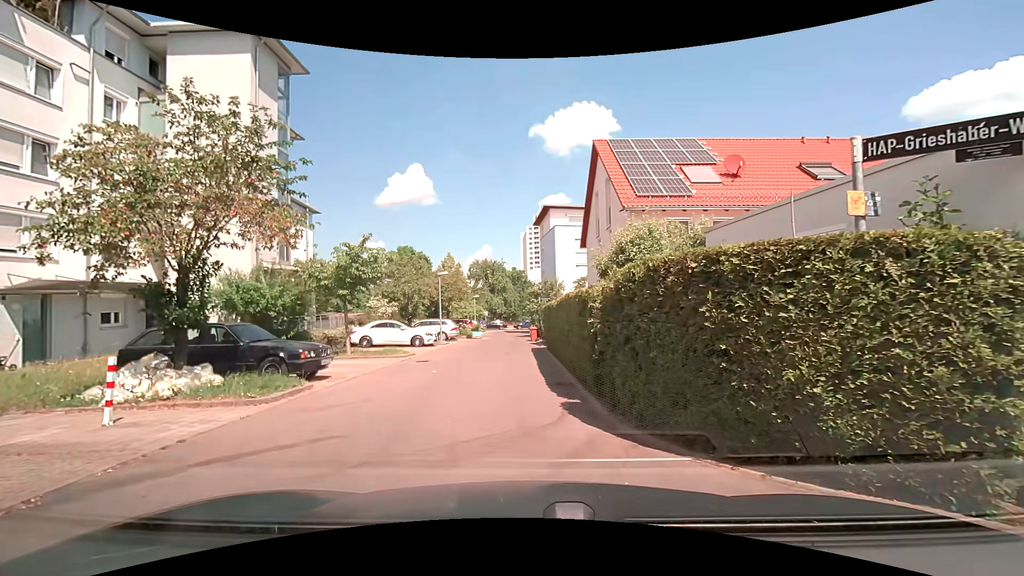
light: Day
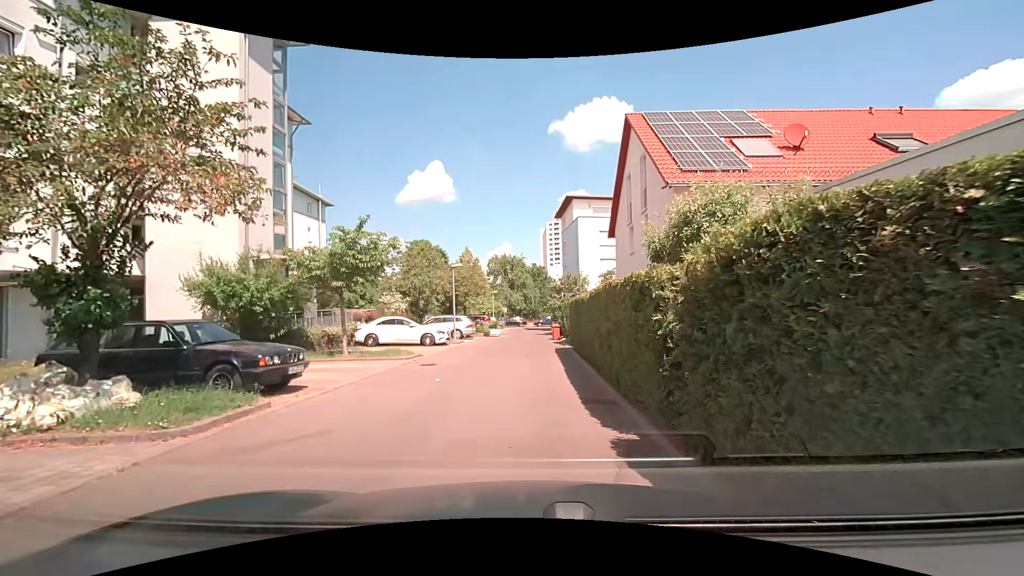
(-0.1, +2.8) m; -1°
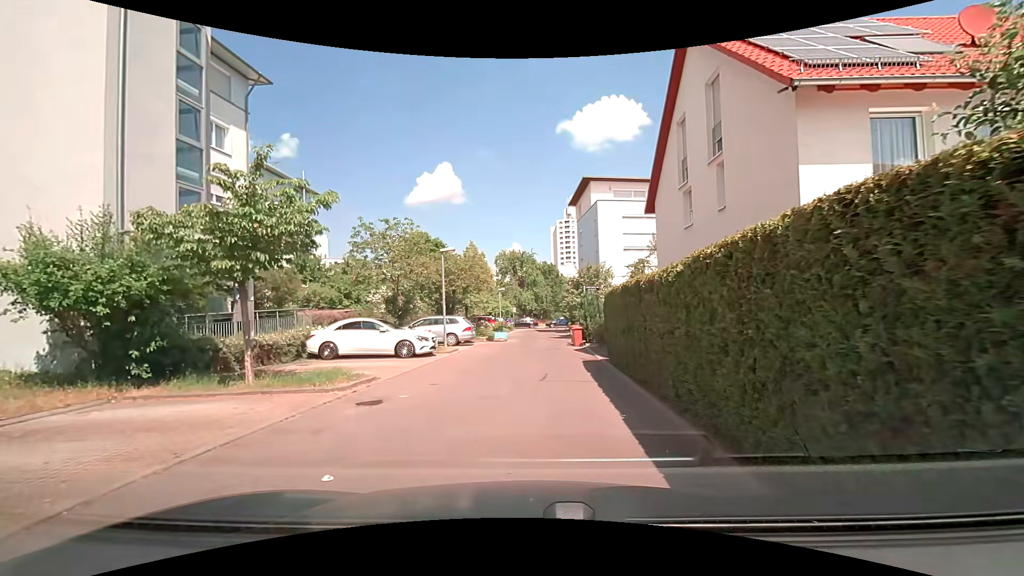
(-0.2, +6.6) m; -2°
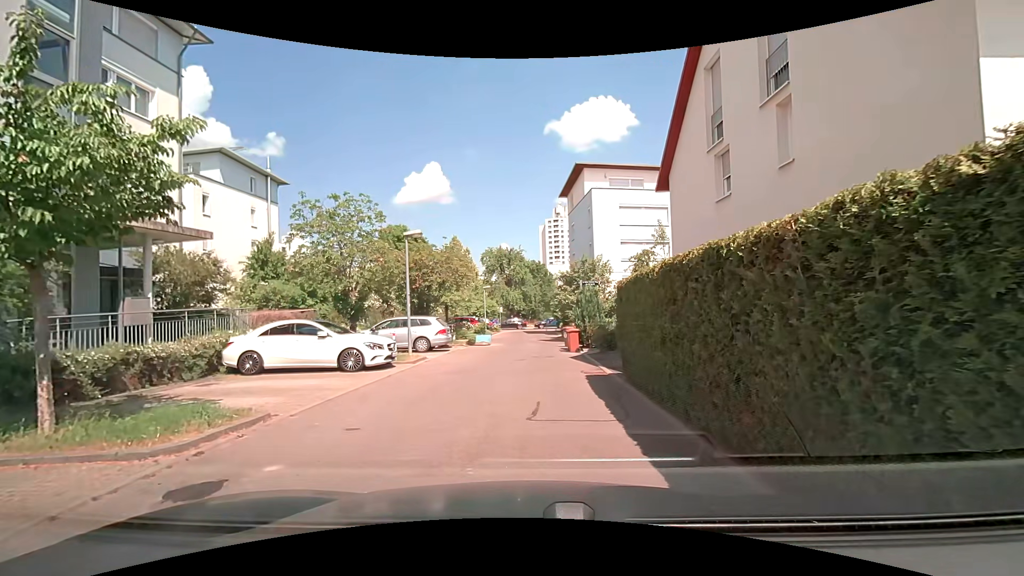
(+0.1, +4.0) m; +1°
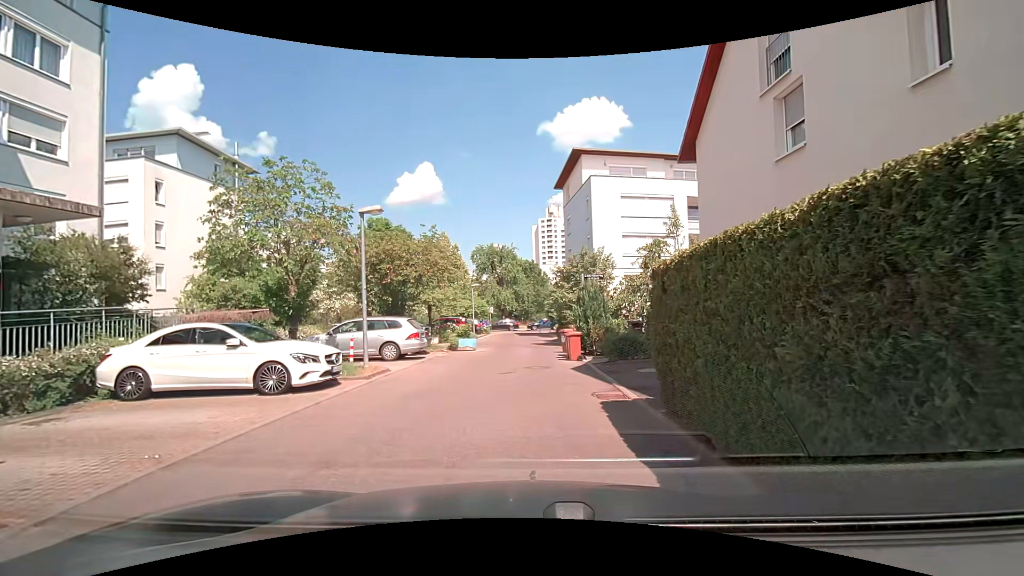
(0.0, +3.6) m; +1°
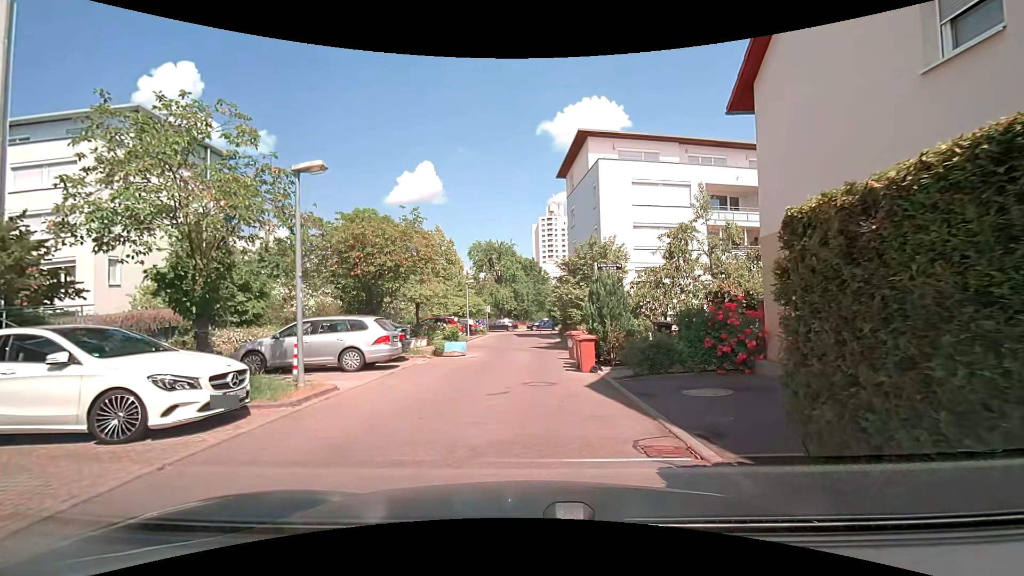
(0.0, +3.5) m; -1°
